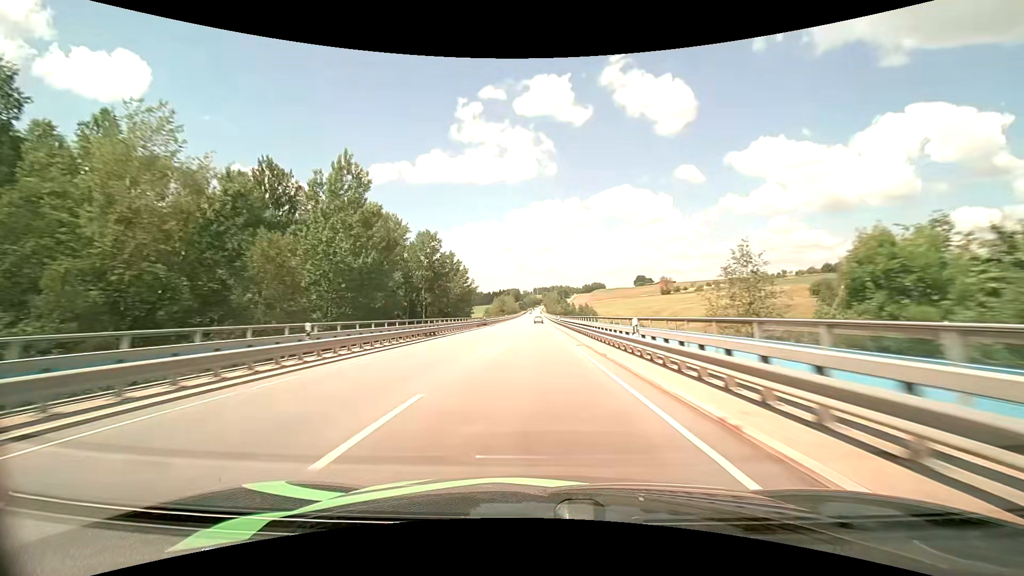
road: primary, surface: asphalt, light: Day
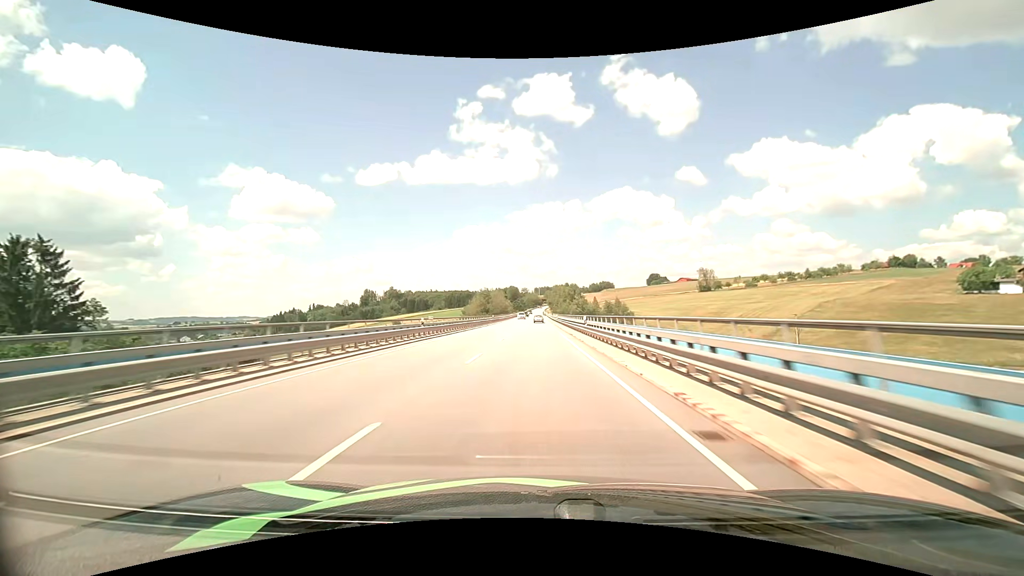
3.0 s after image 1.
(-0.3, +85.2) m; 0°
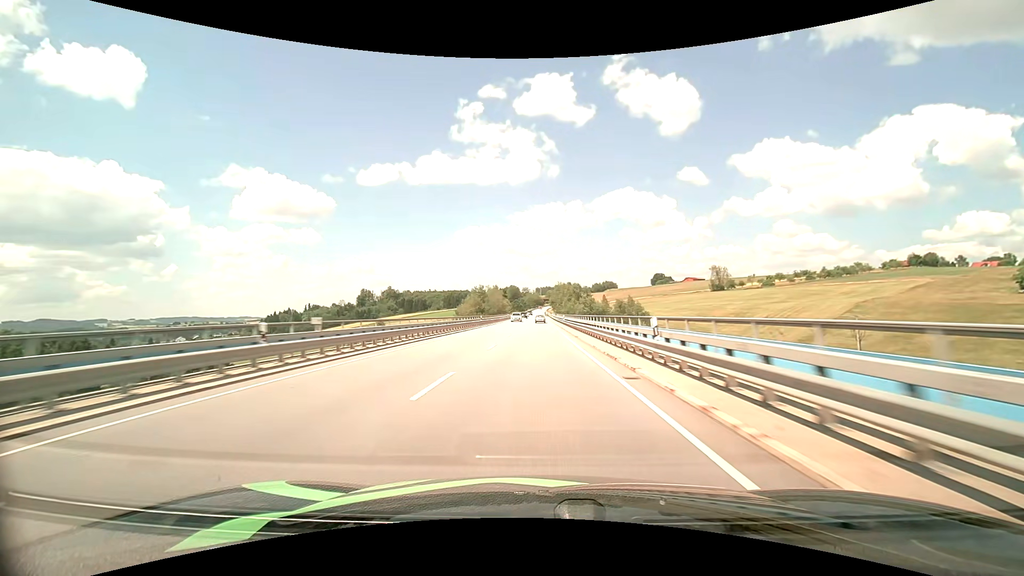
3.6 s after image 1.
(0.0, +18.1) m; 0°
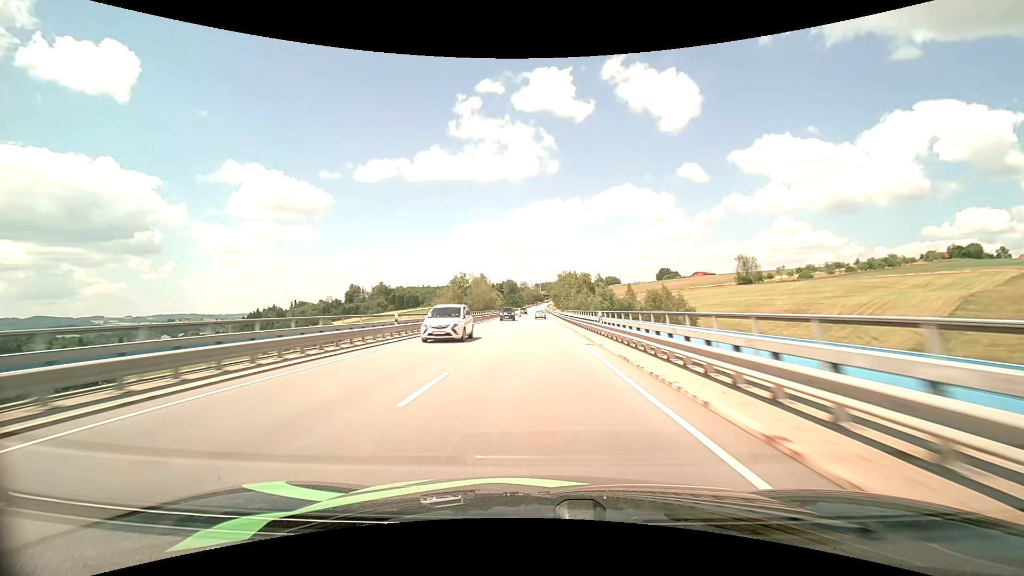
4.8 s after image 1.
(0.0, +36.1) m; 0°
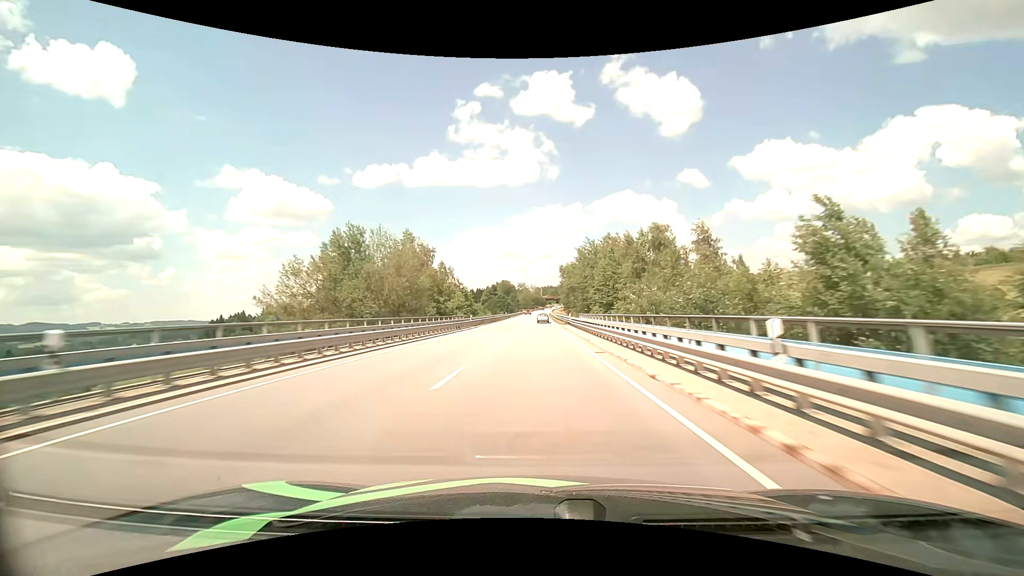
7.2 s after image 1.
(+0.1, +69.8) m; 0°
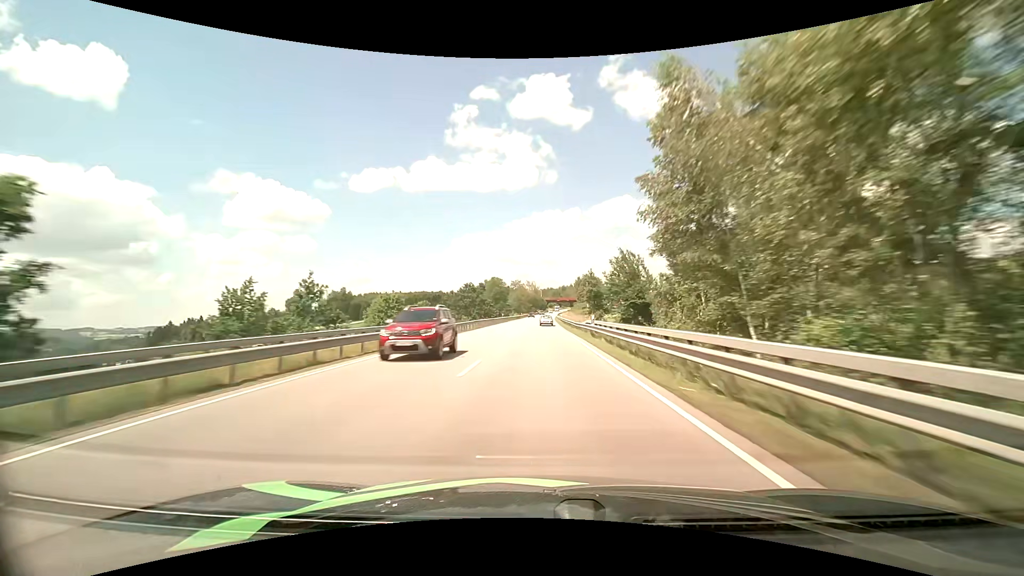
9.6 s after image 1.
(-0.1, +70.0) m; 0°
(0, +10) (0, +20) (0, +30) (0, +40) (0, +50) (0, +60) (+1, +70) (+1, +80) (+1, +90) (+1, +100) m
